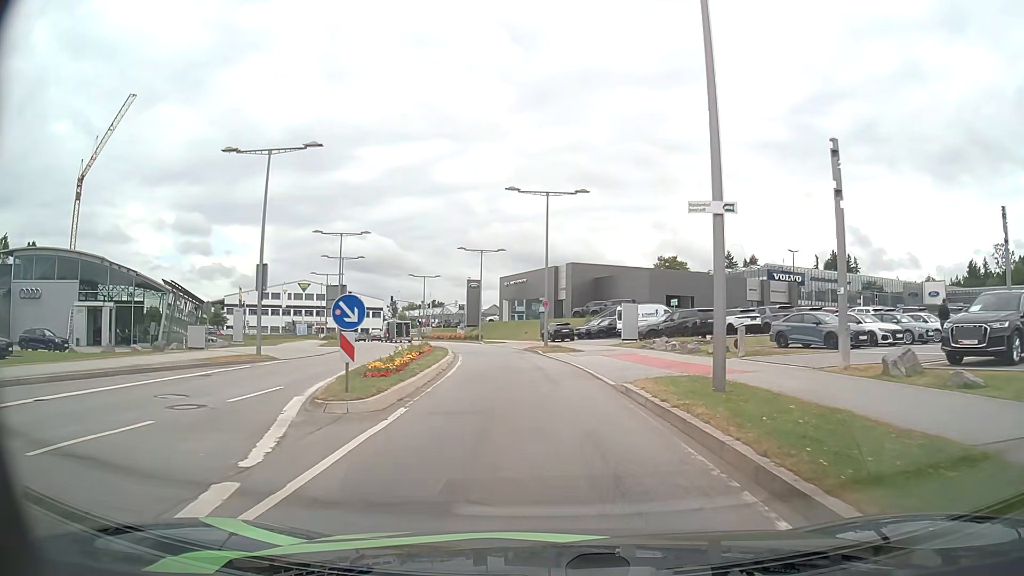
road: secondary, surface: asphalt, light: Day
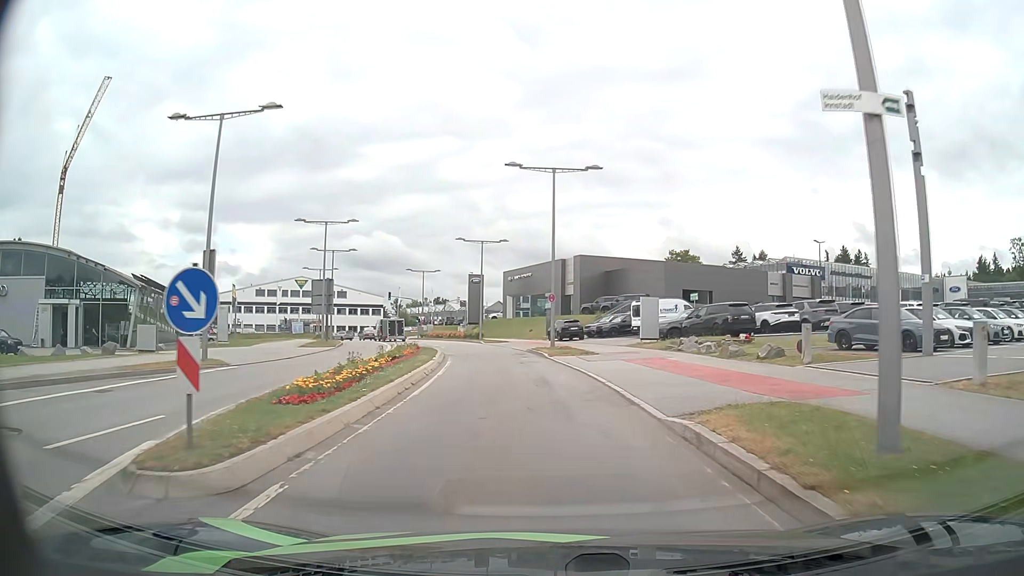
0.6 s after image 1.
(0.0, +5.4) m; +1°
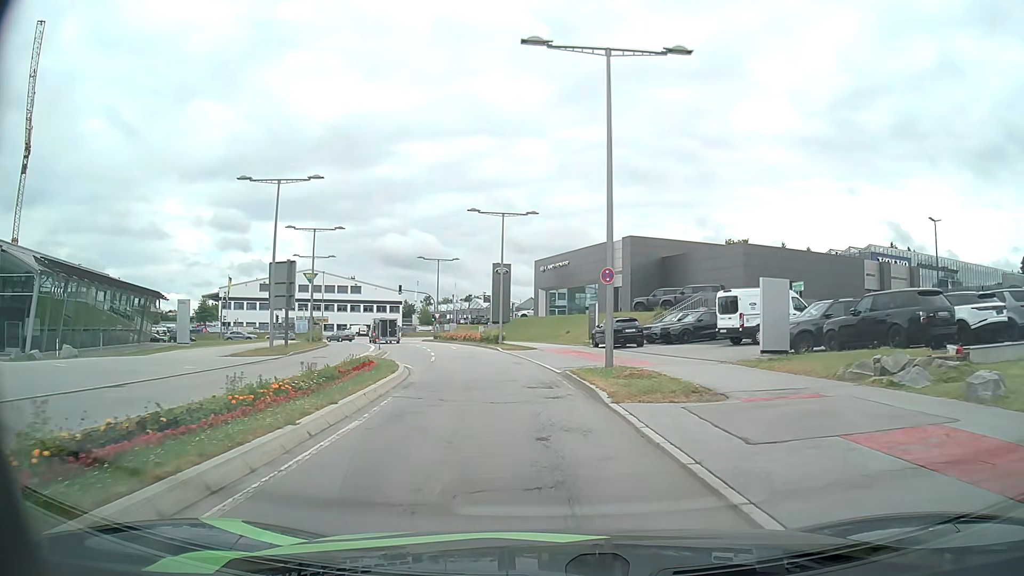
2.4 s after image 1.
(-0.4, +15.3) m; -3°
(-1, +10) (-2, +20) (-5, +30) (-8, +39) (-10, +49) (-13, +58) (-17, +68) (-20, +77) (-26, +85) (-35, +90) m
